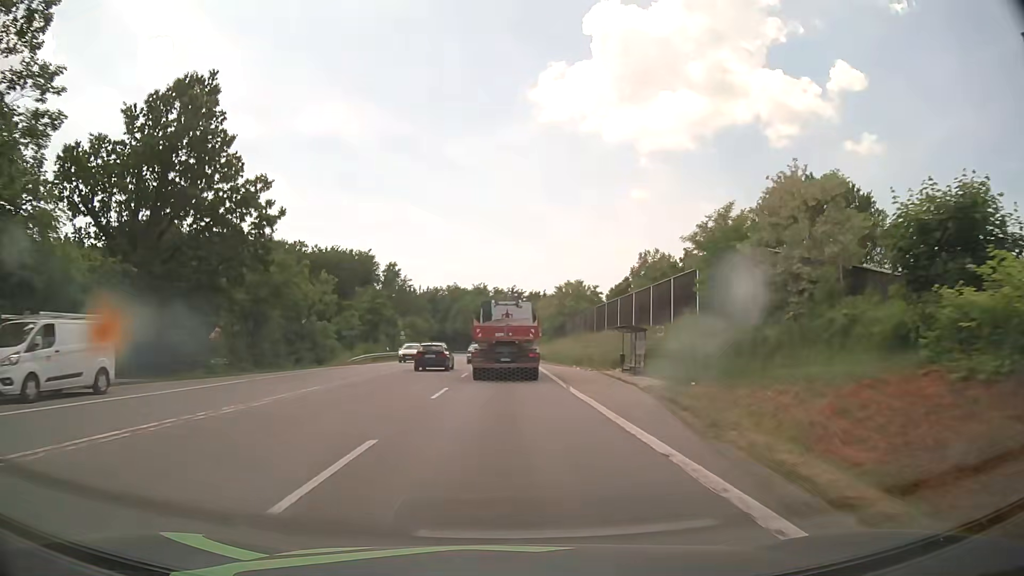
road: secondary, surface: asphalt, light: Day
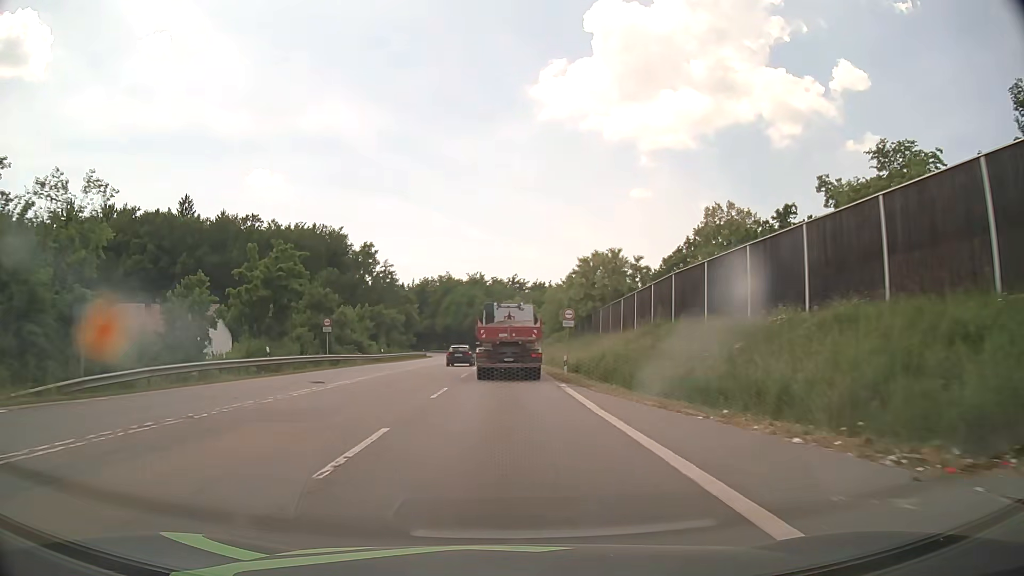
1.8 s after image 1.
(0.0, +33.9) m; 0°
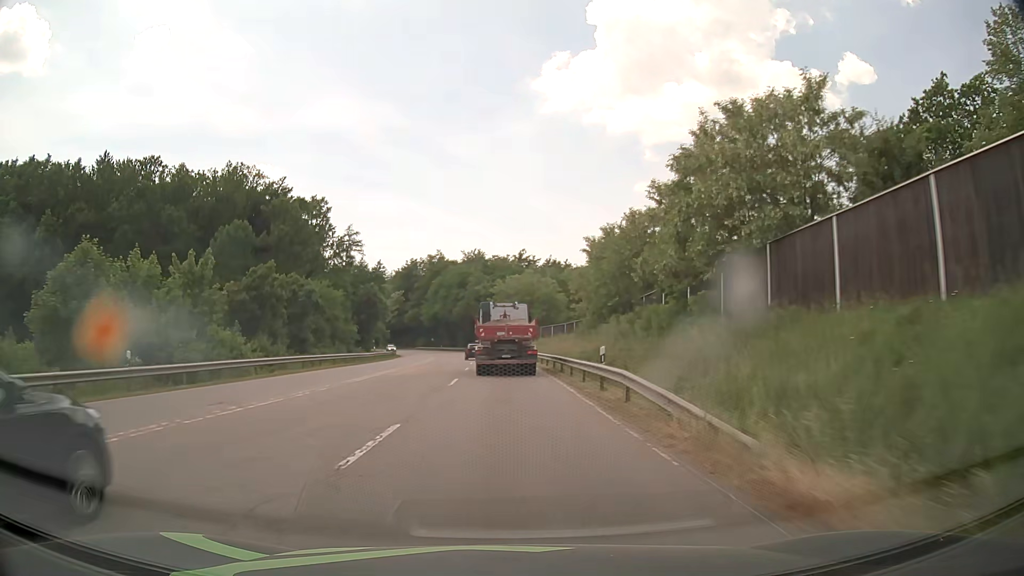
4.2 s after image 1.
(0.0, +45.5) m; 0°
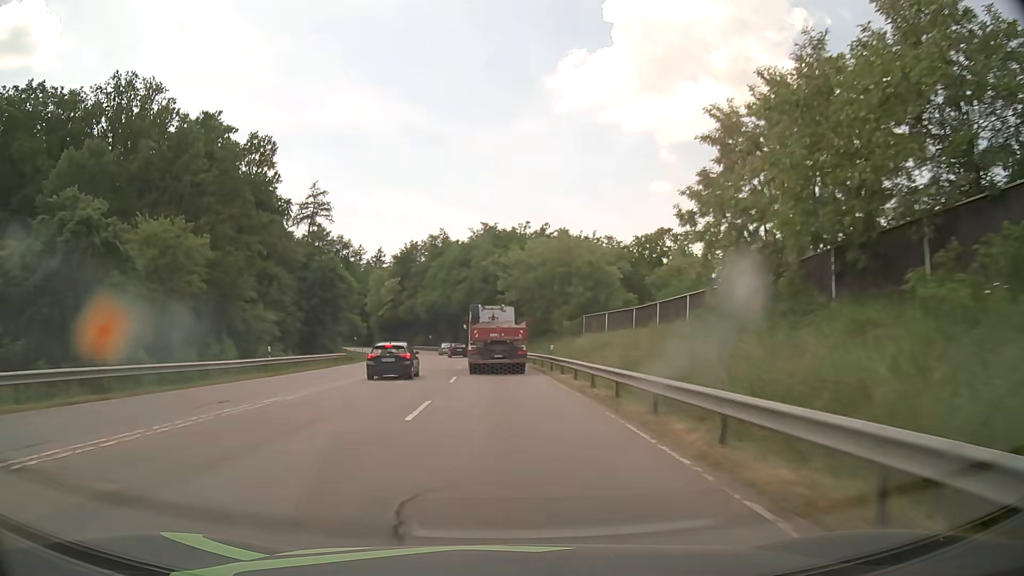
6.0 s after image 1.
(-0.3, +34.3) m; -1°
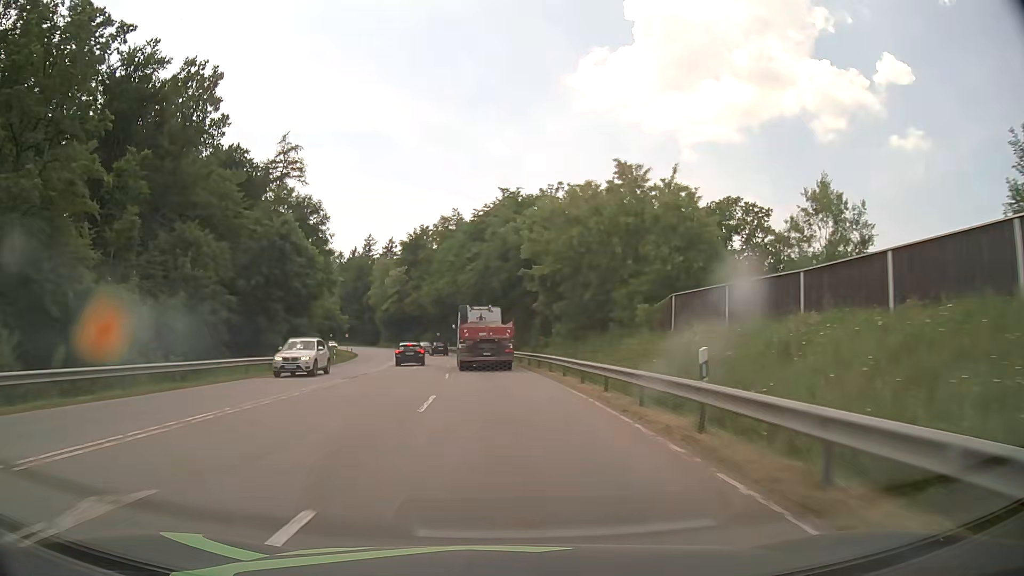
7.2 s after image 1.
(-0.3, +22.8) m; -2°
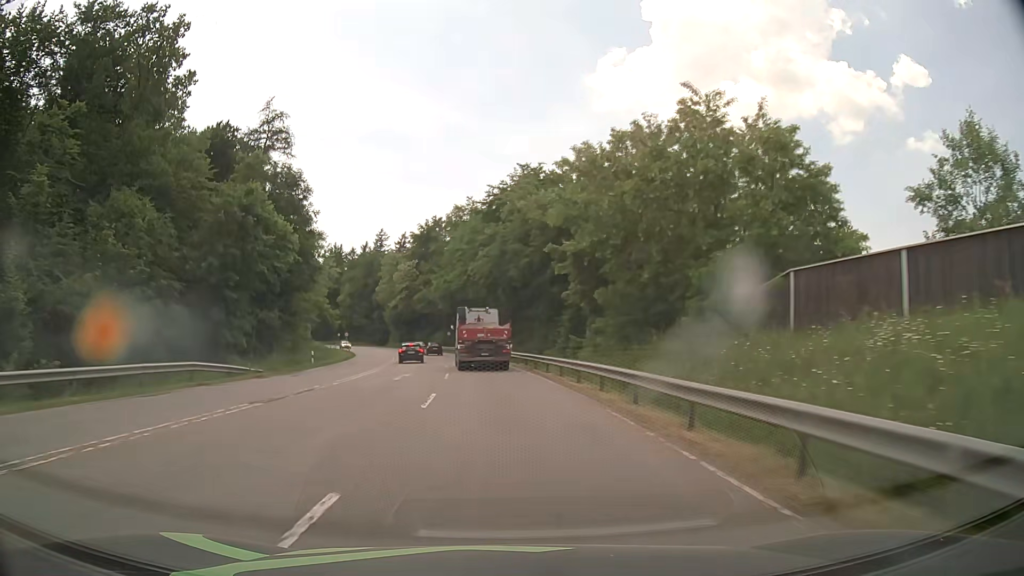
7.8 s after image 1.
(-0.2, +11.3) m; -2°
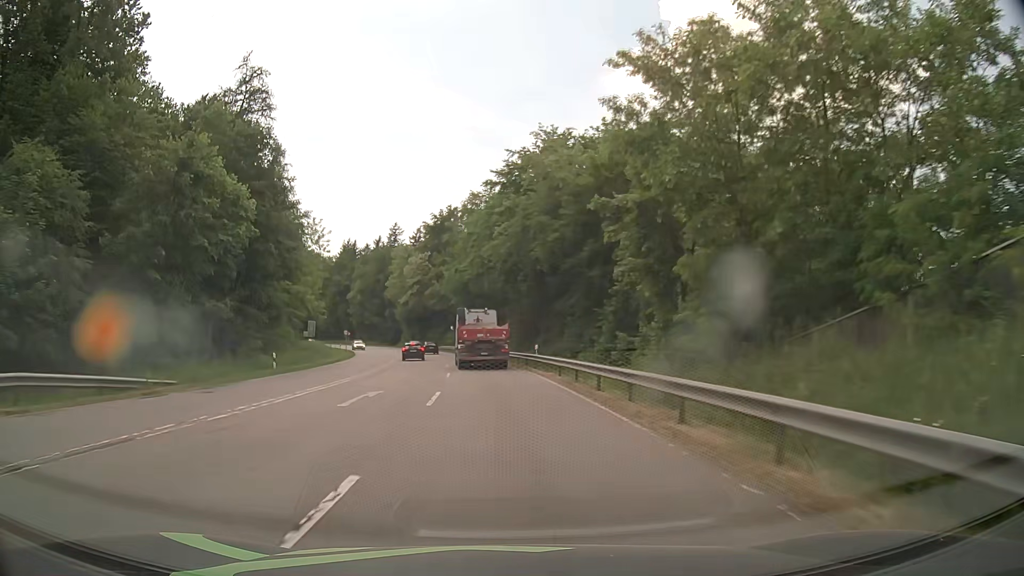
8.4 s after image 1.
(-0.1, +11.3) m; -2°
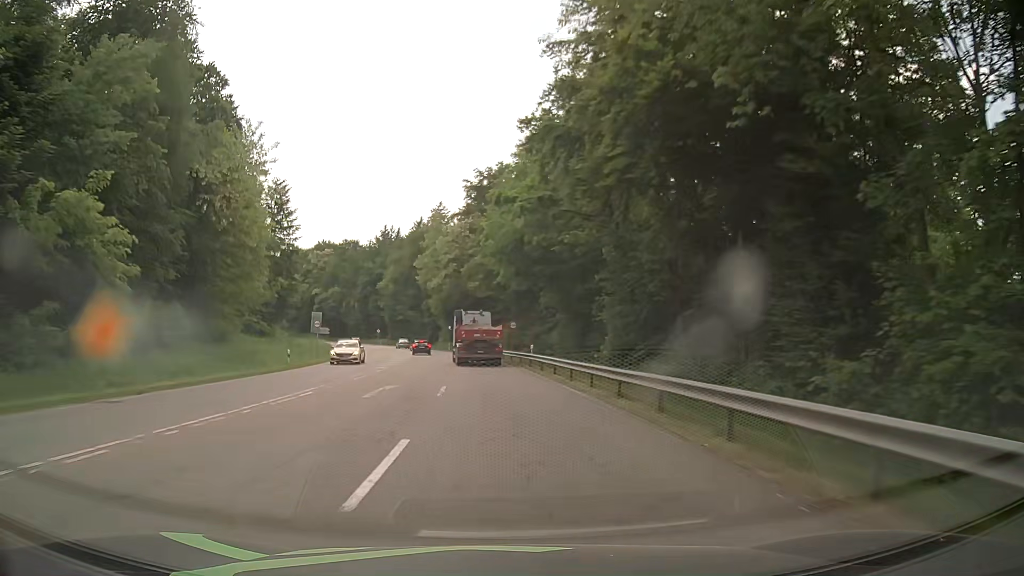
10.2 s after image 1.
(-1.5, +33.6) m; -5°
(0, +10) (-1, +20) (-1, +30) (-2, +40) (-3, +50) (-5, +60) (-6, +70) (-8, +79) (-11, +89) (-13, +99) m
